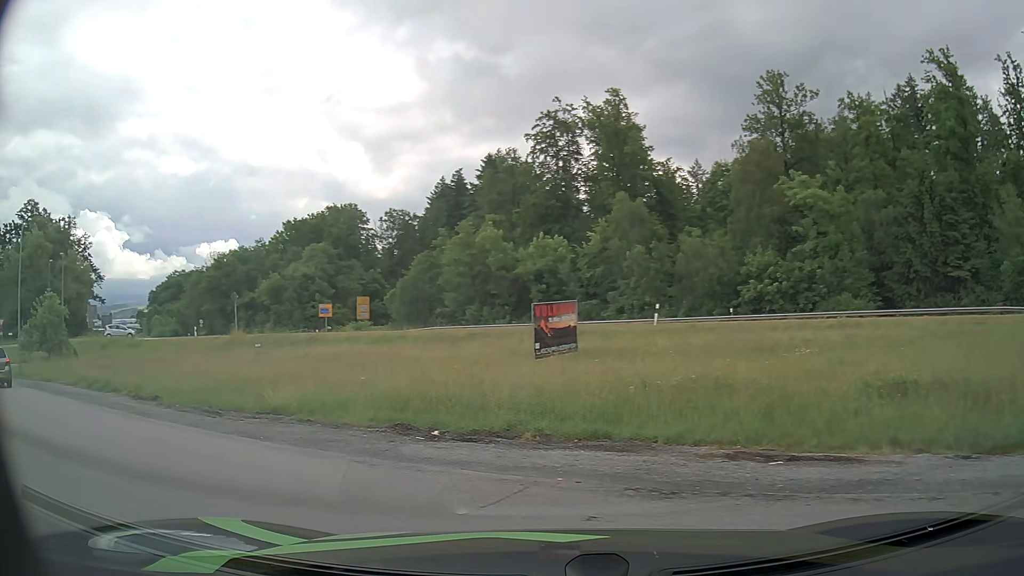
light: Day
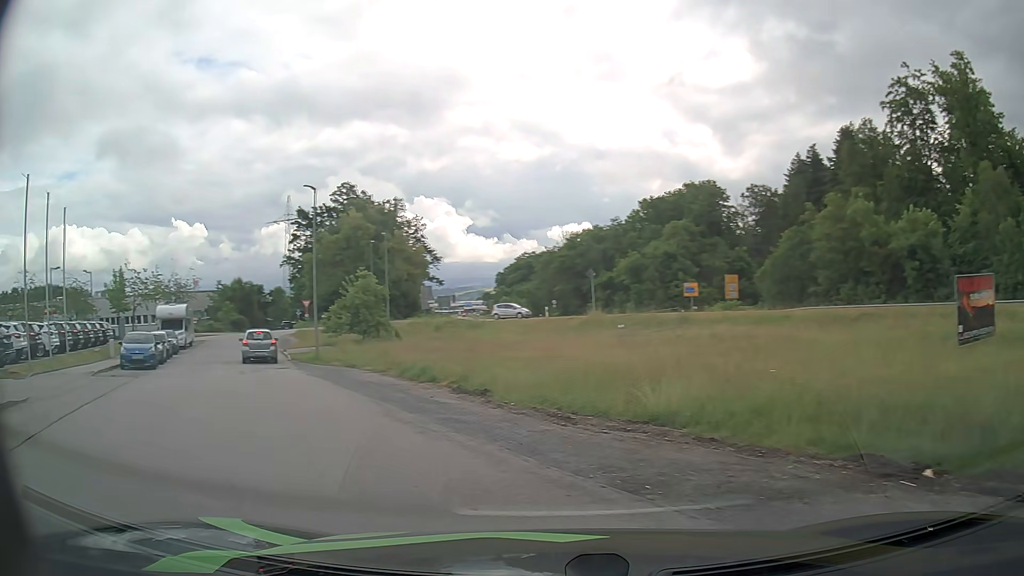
(-1.0, +4.5) m; -28°
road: residential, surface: asphalt
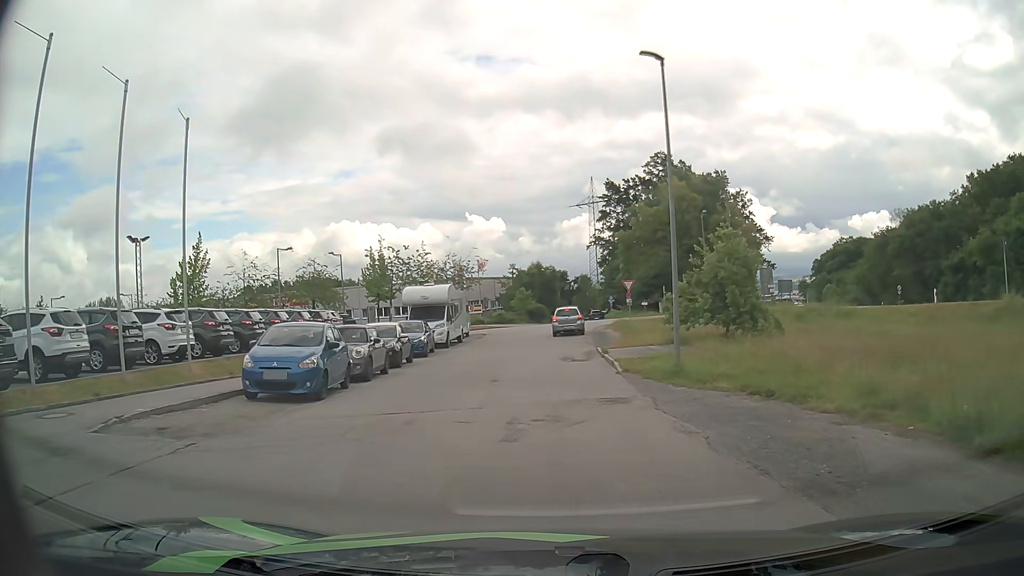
(-5.4, +14.1) m; -26°
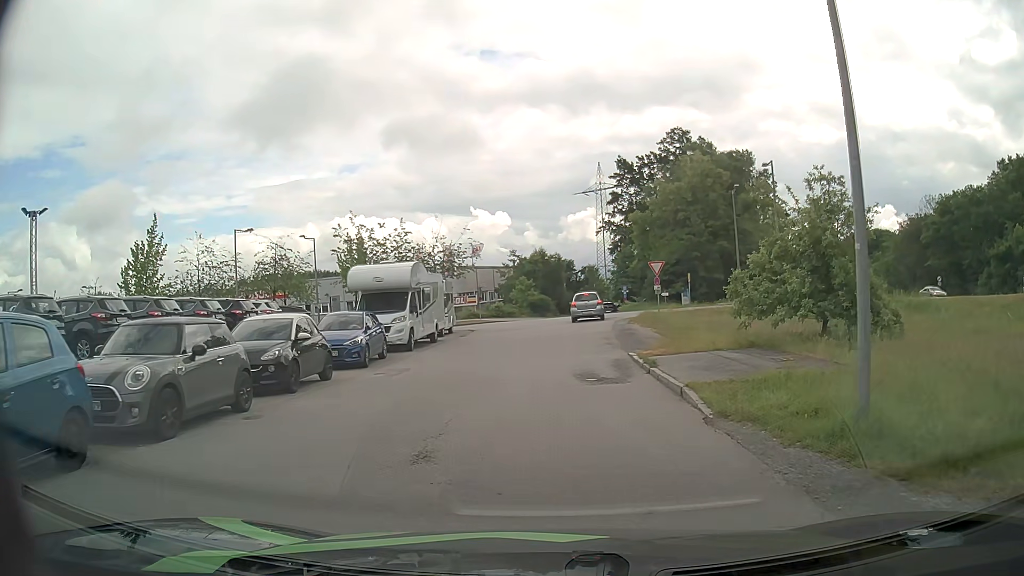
(0.0, +9.7) m; 0°
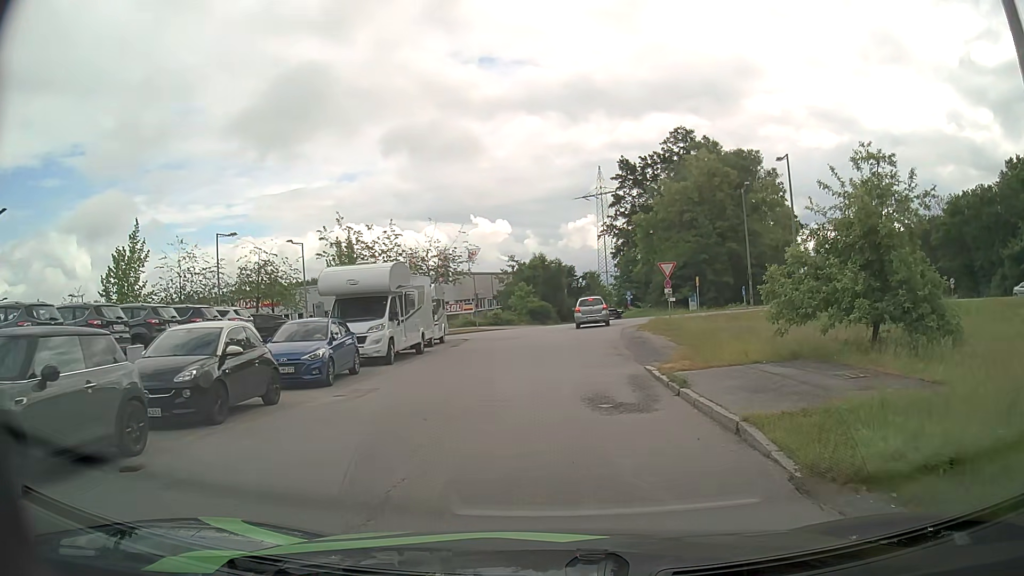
(0.0, +3.1) m; 0°
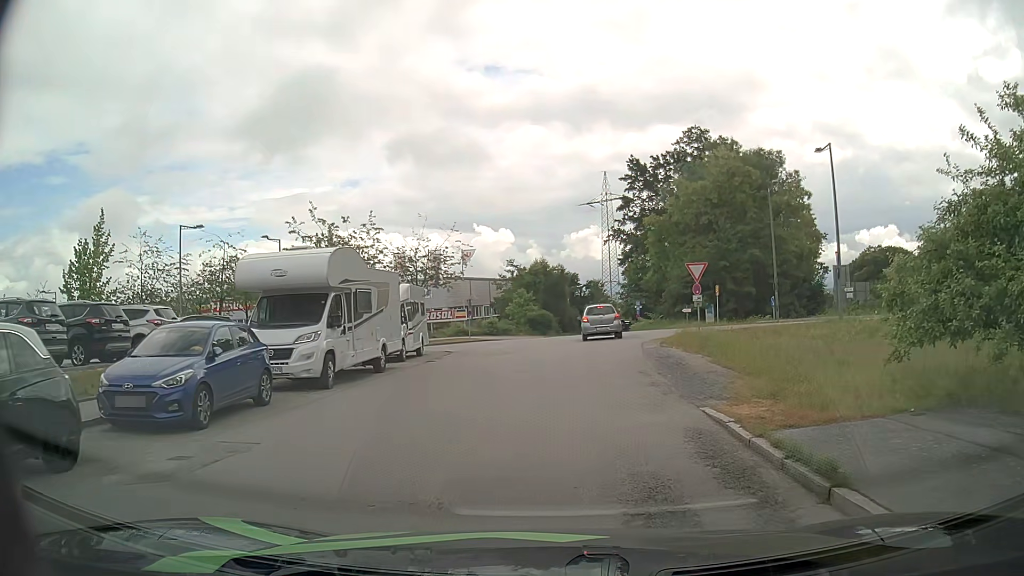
(-0.1, +5.8) m; -1°
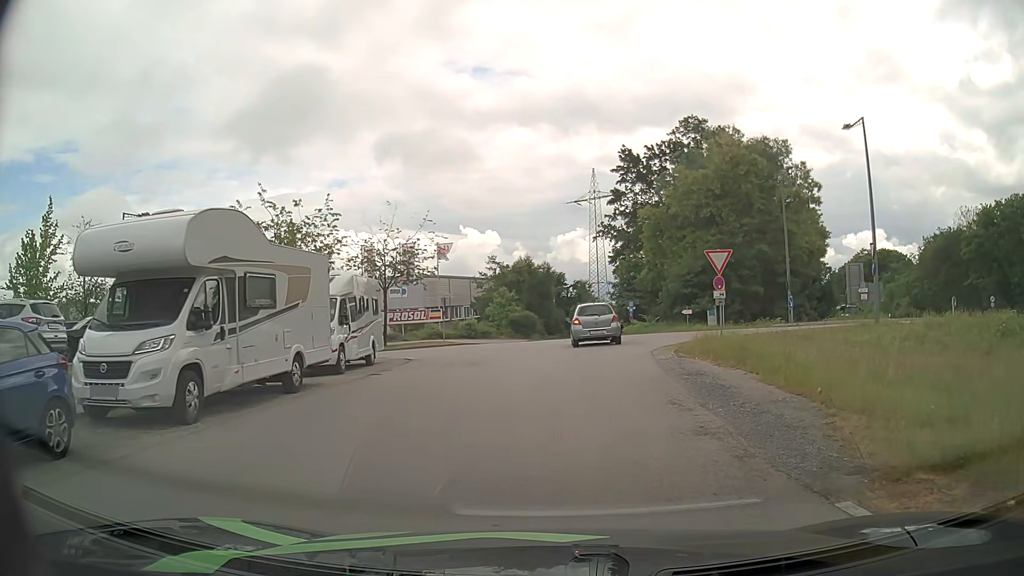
(+0.1, +5.4) m; +1°
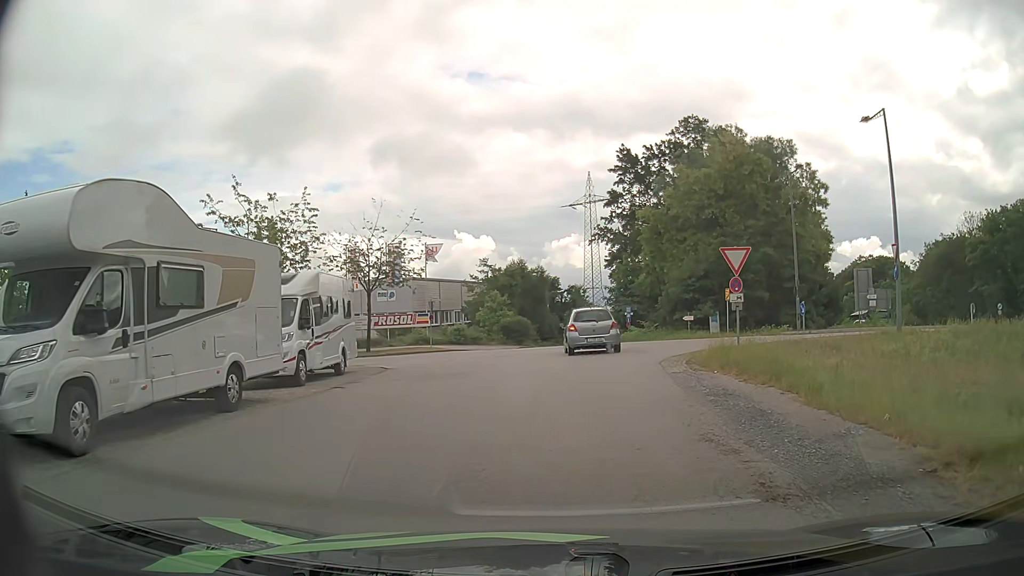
(0.0, +2.5) m; +1°
